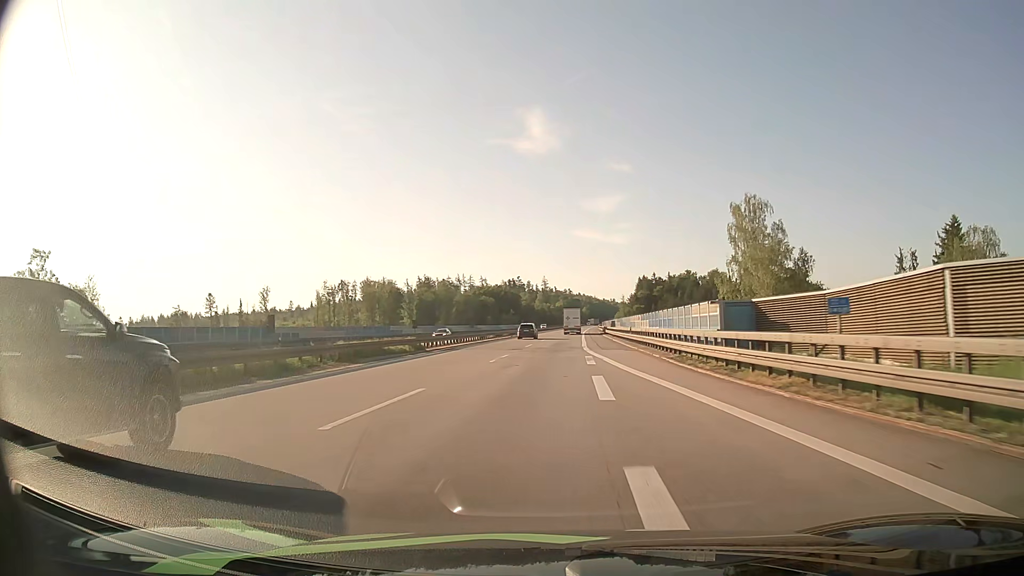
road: motorway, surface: asphalt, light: Day
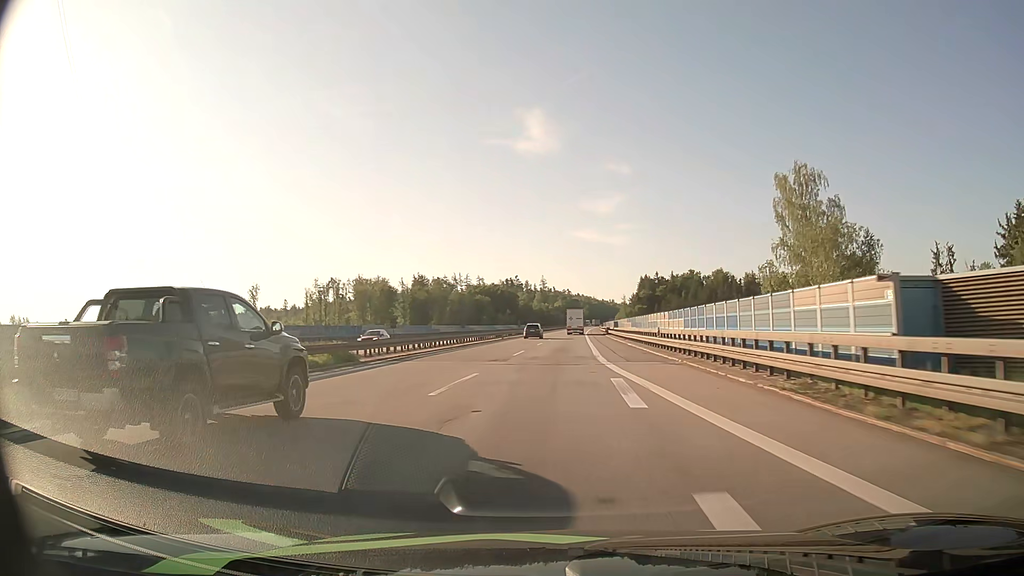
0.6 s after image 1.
(0.0, +13.2) m; 0°
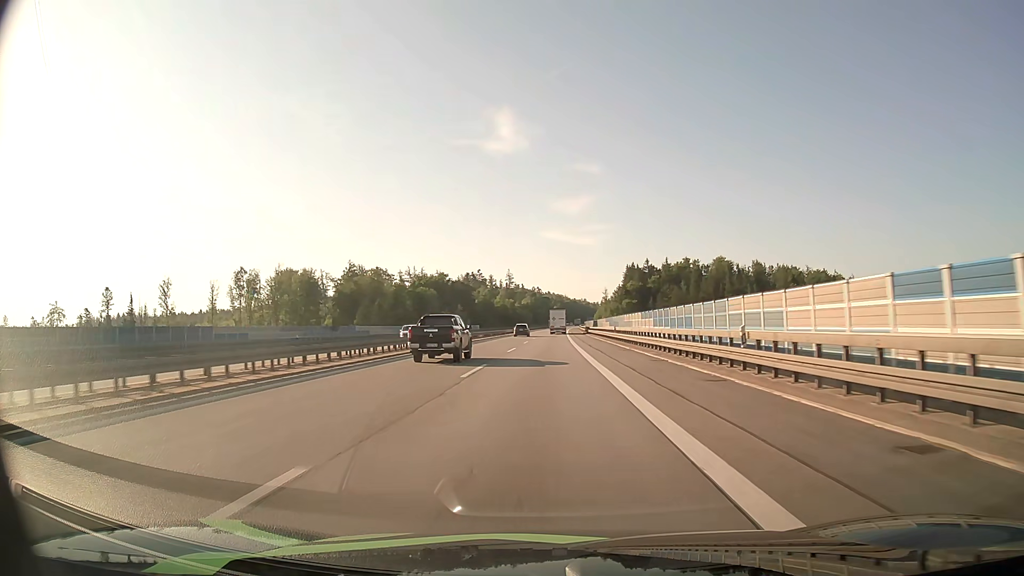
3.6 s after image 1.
(+2.3, +66.6) m; +3°
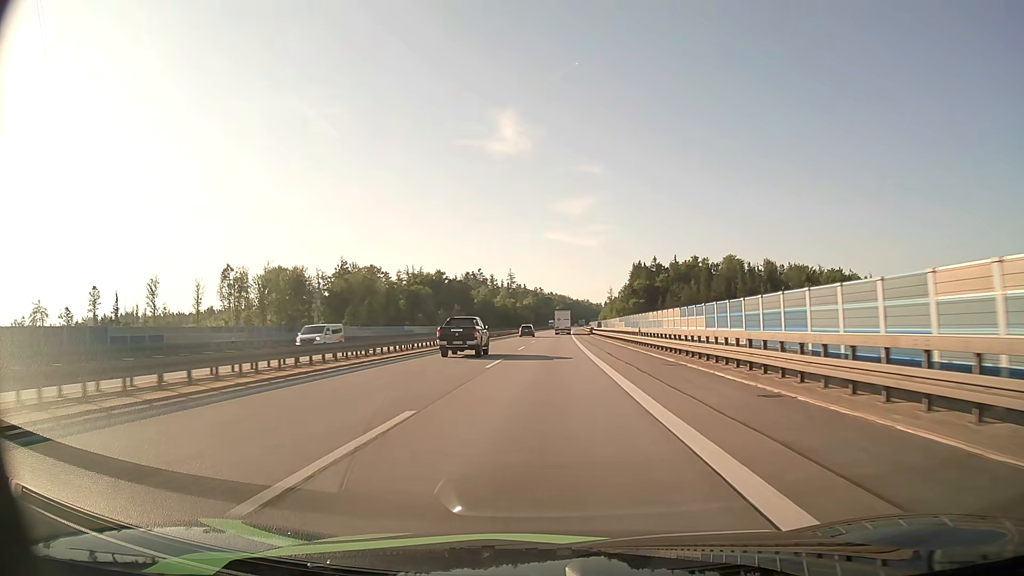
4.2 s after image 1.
(0.0, +13.4) m; 0°
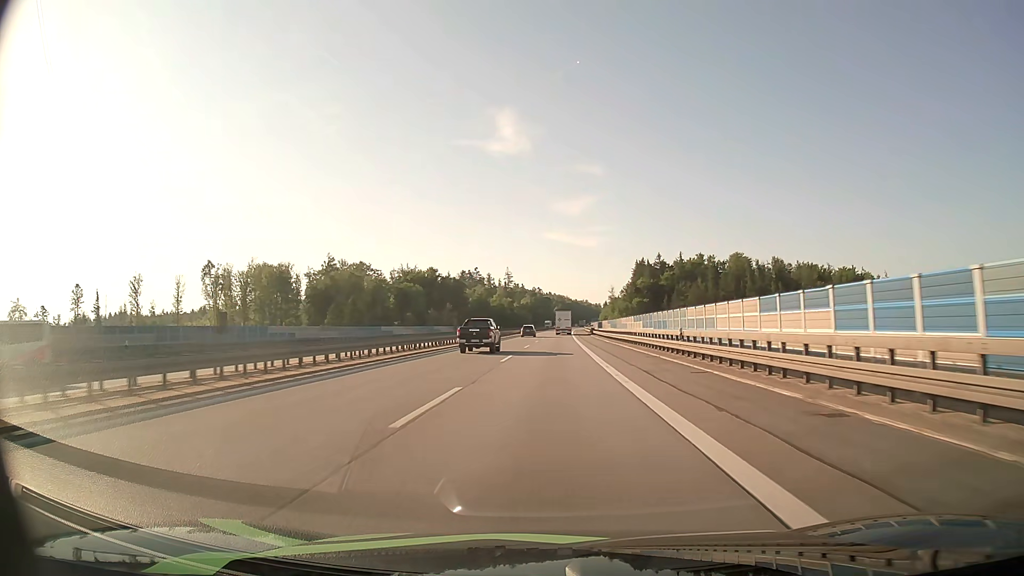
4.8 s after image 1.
(0.0, +13.4) m; 0°
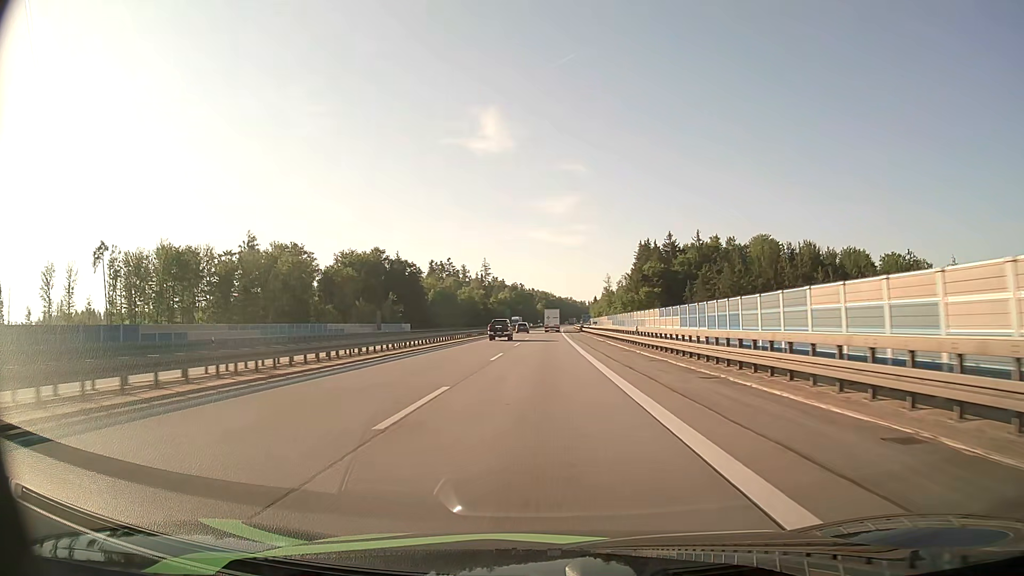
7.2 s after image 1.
(+0.8, +53.6) m; +1°
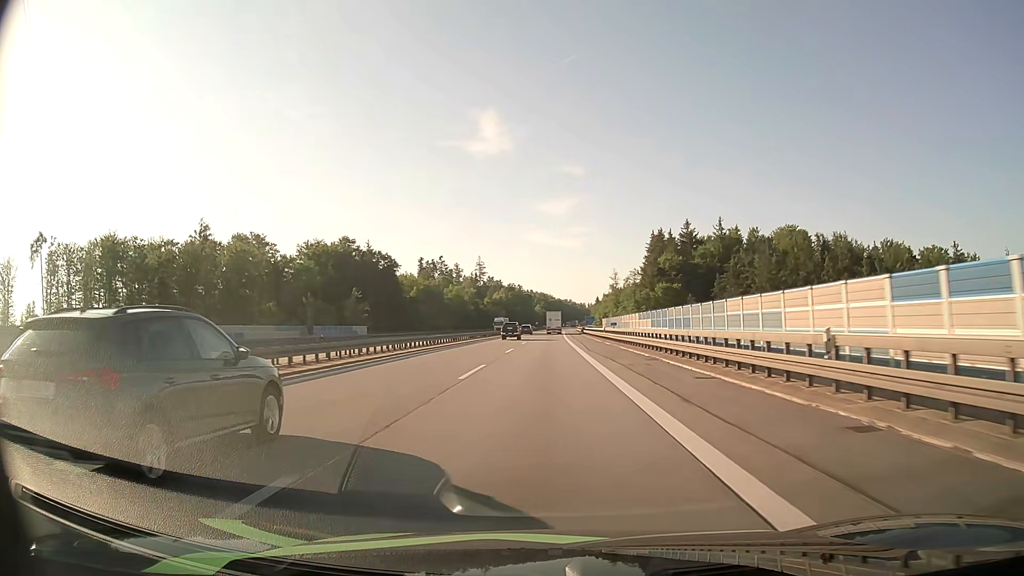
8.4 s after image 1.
(0.0, +26.9) m; 0°
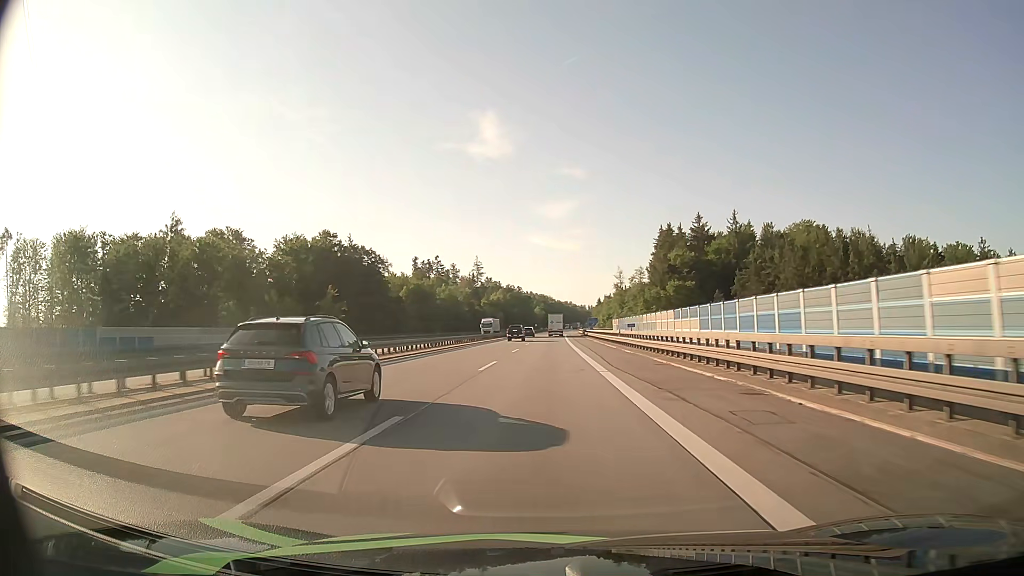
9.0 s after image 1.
(0.0, +13.5) m; 0°
(0, +10) (0, +20) (0, +30) (0, +40) (0, +50) (0, +60) (0, +70) (0, +80) (+1, +90) (+1, +100) m
